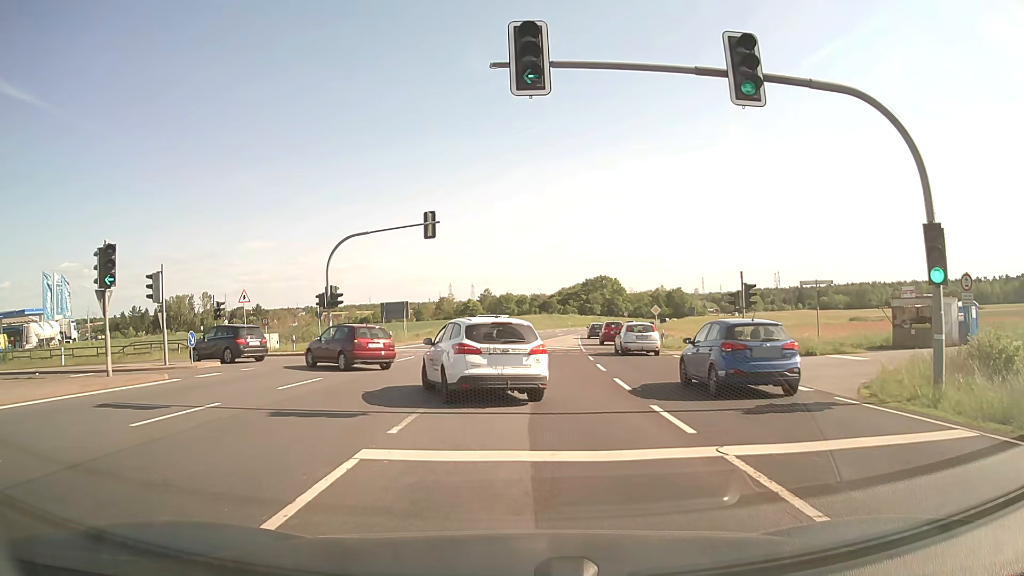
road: primary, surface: asphalt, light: Day
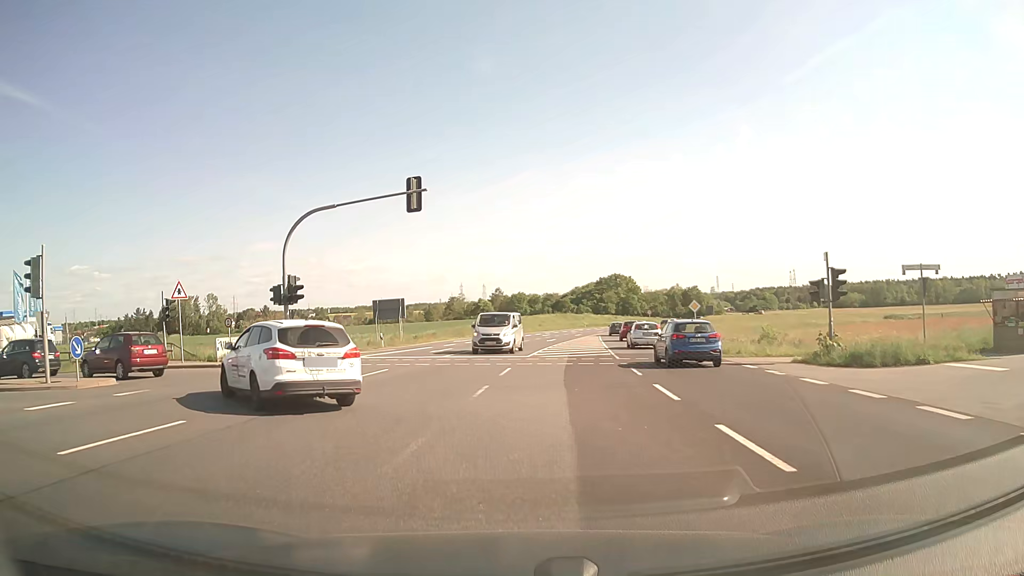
(0.0, +8.3) m; -1°
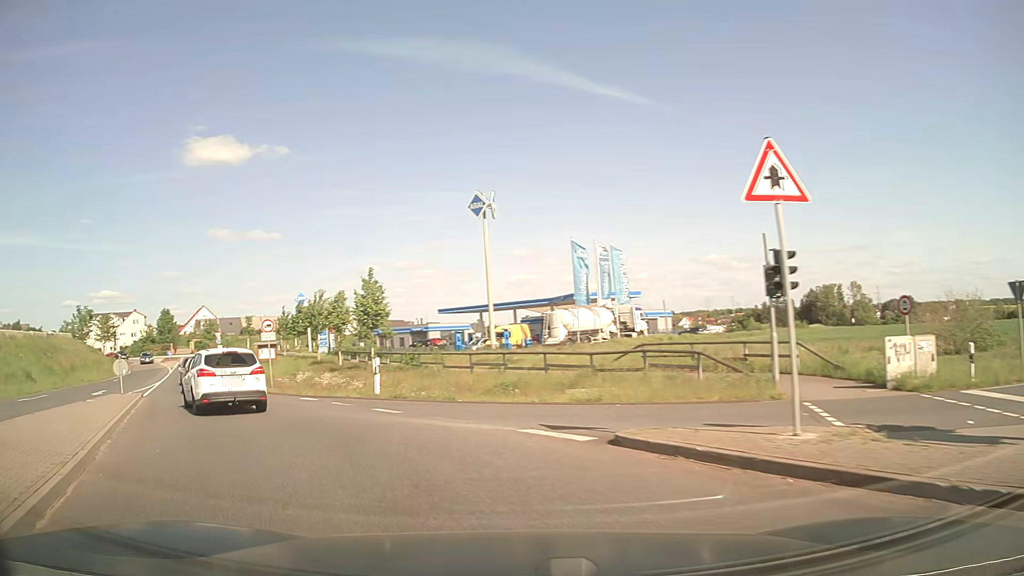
(-7.8, +18.5) m; -55°
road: unclassified
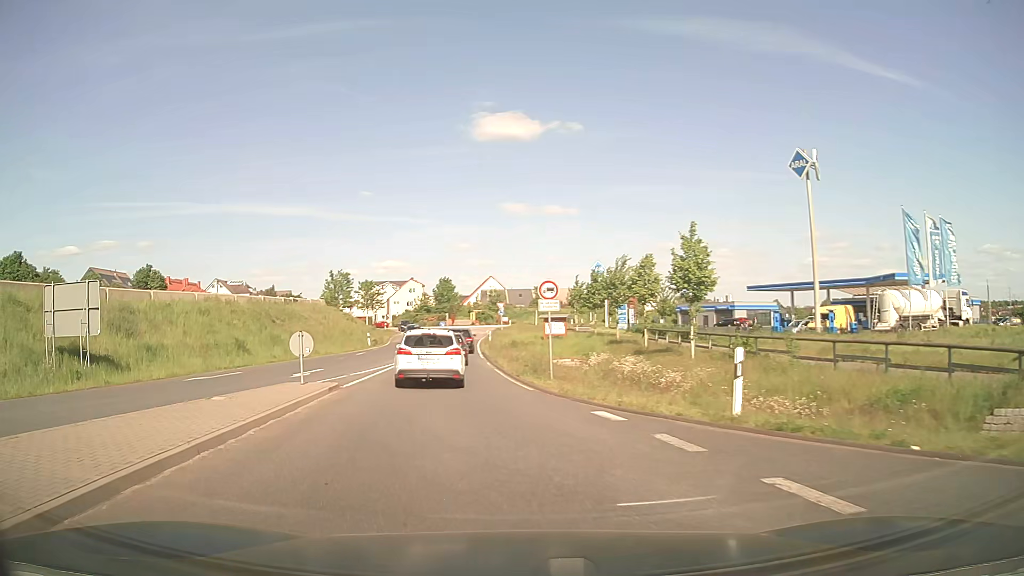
(-2.1, +8.7) m; -25°
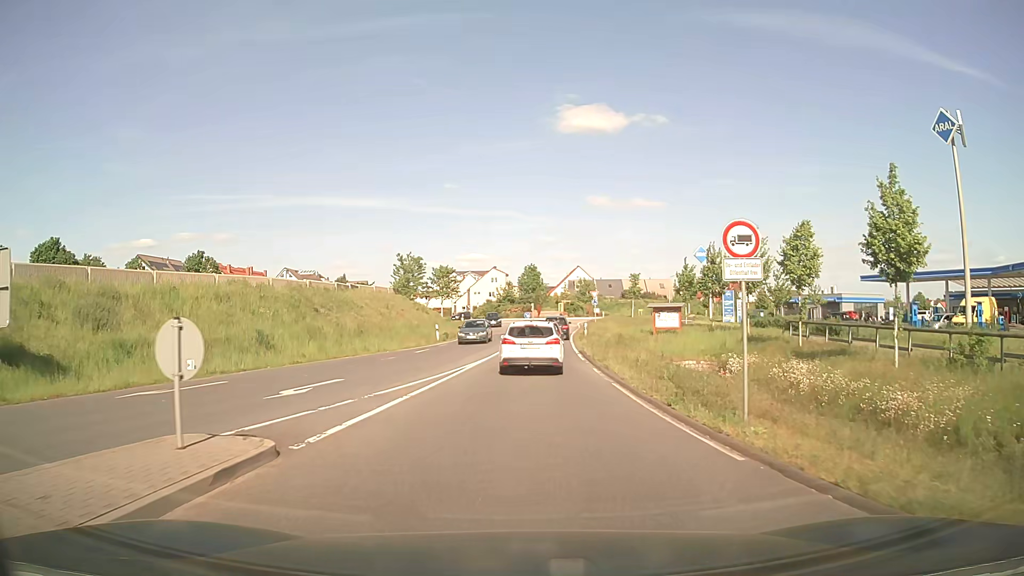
(-1.0, +10.0) m; -8°
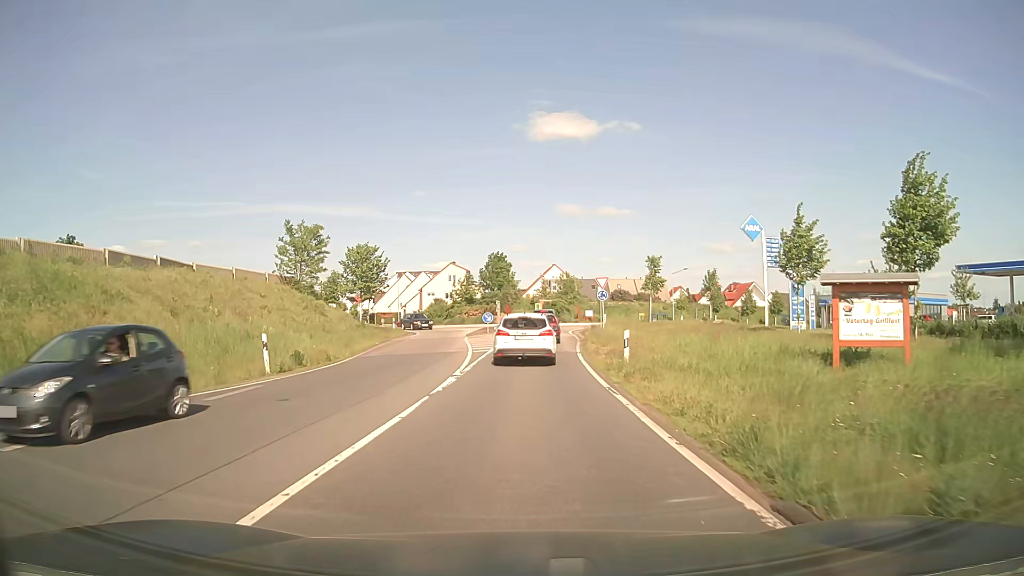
(+0.6, +27.5) m; +2°
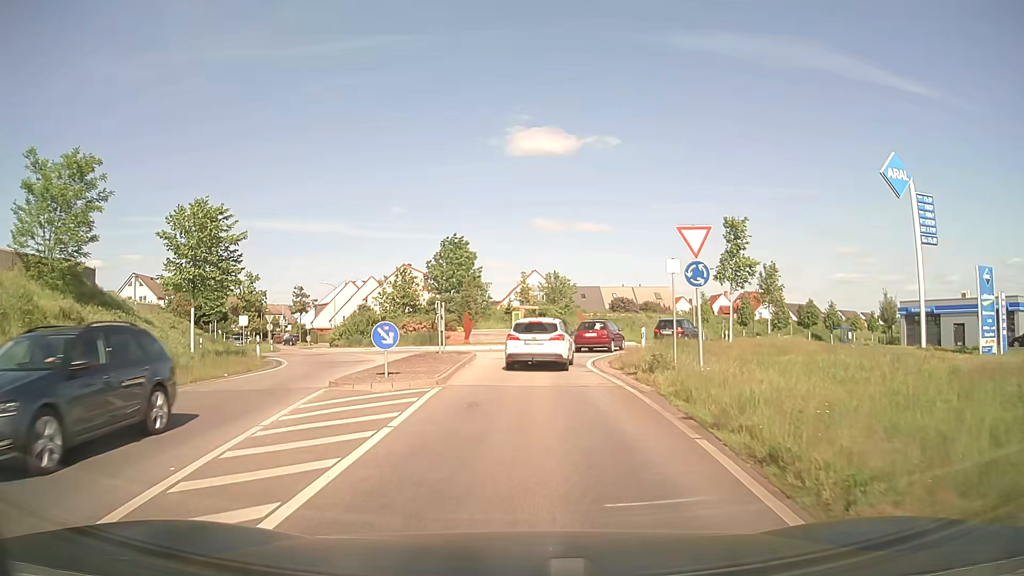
(+0.6, +25.0) m; +2°
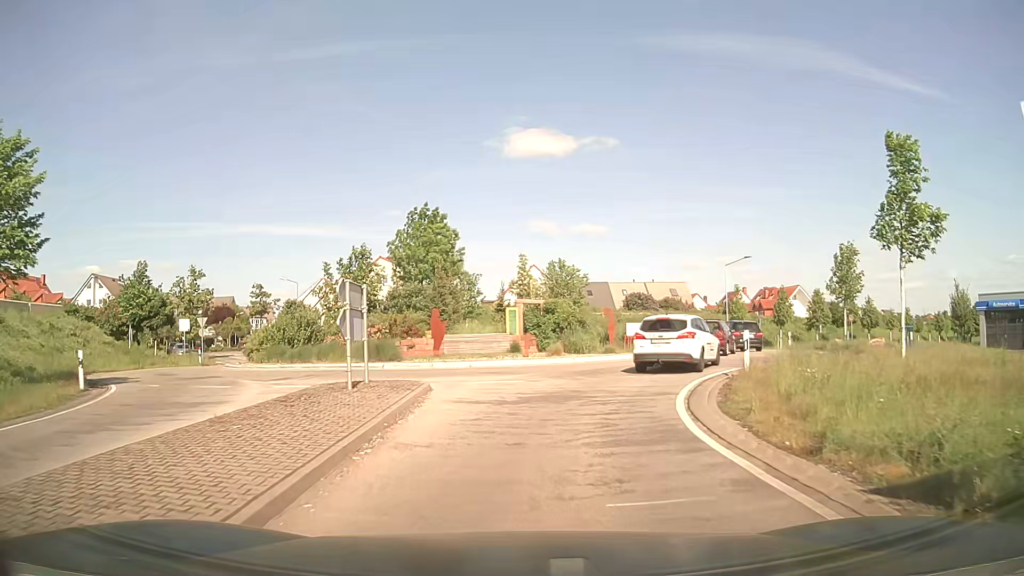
(+0.1, +13.5) m; 0°
(+1, +10) (+4, +19) (+9, +28) (+12, +38) (+17, +46) (+24, +53) (+31, +60) (+39, +67) (+46, +74) (+54, +80) m
